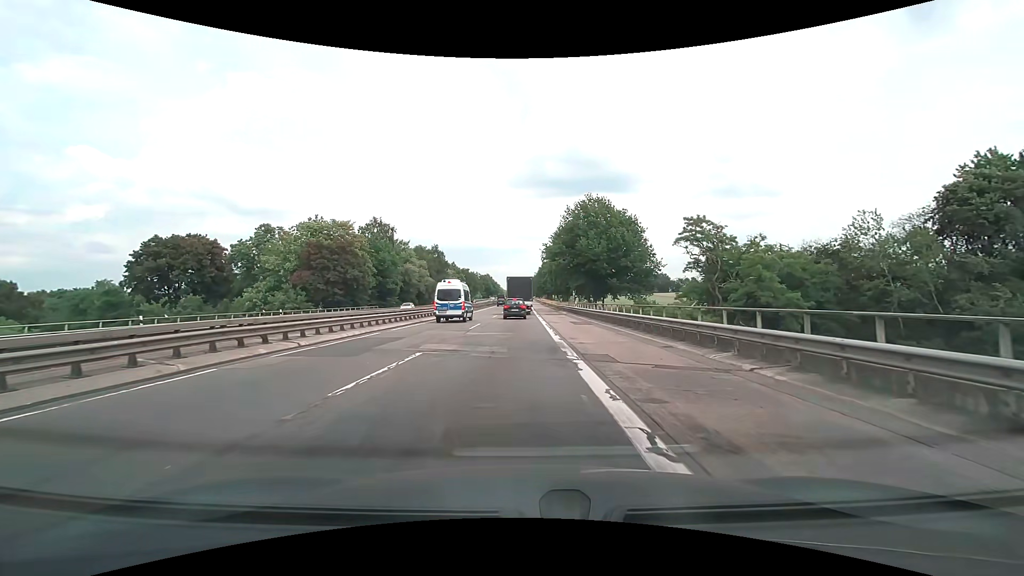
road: motorway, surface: asphalt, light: Day
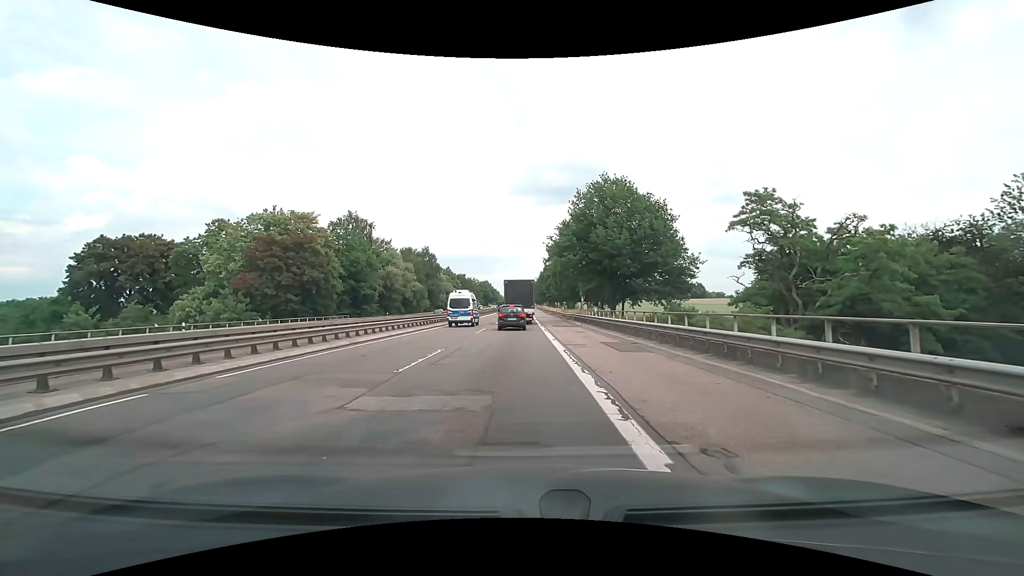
(0.0, +13.7) m; 0°
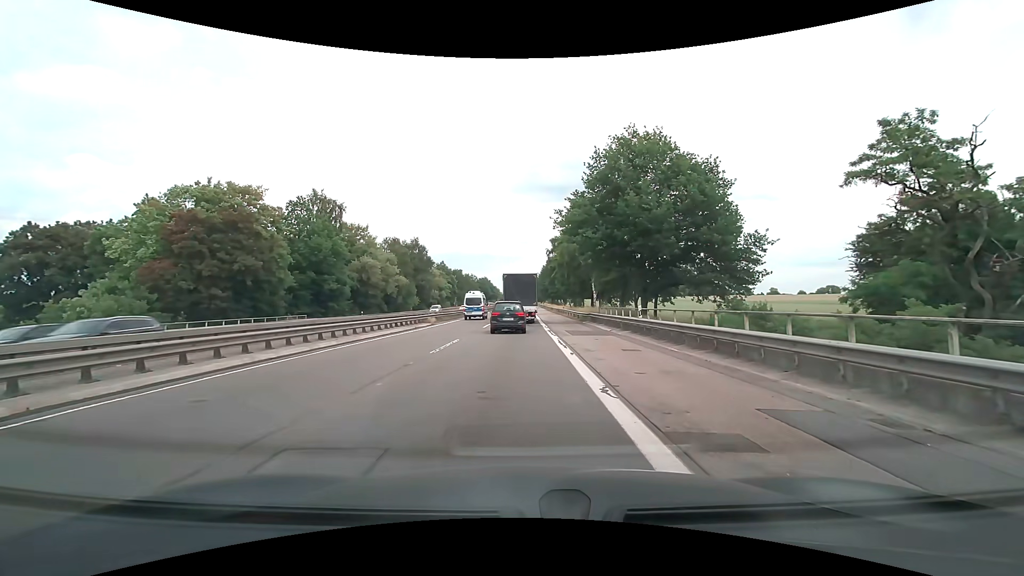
(0.0, +13.7) m; 0°
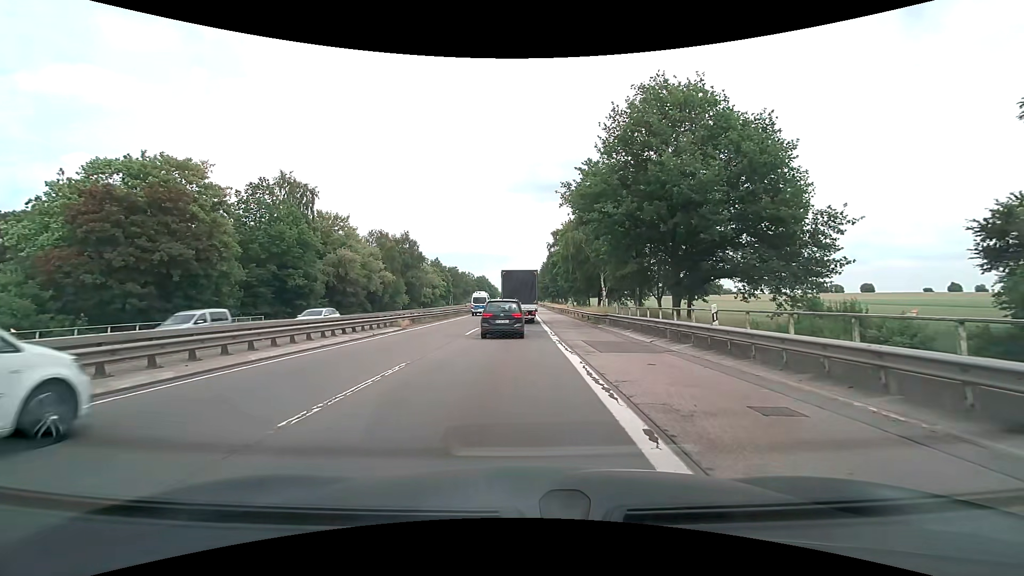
(0.0, +9.0) m; 0°
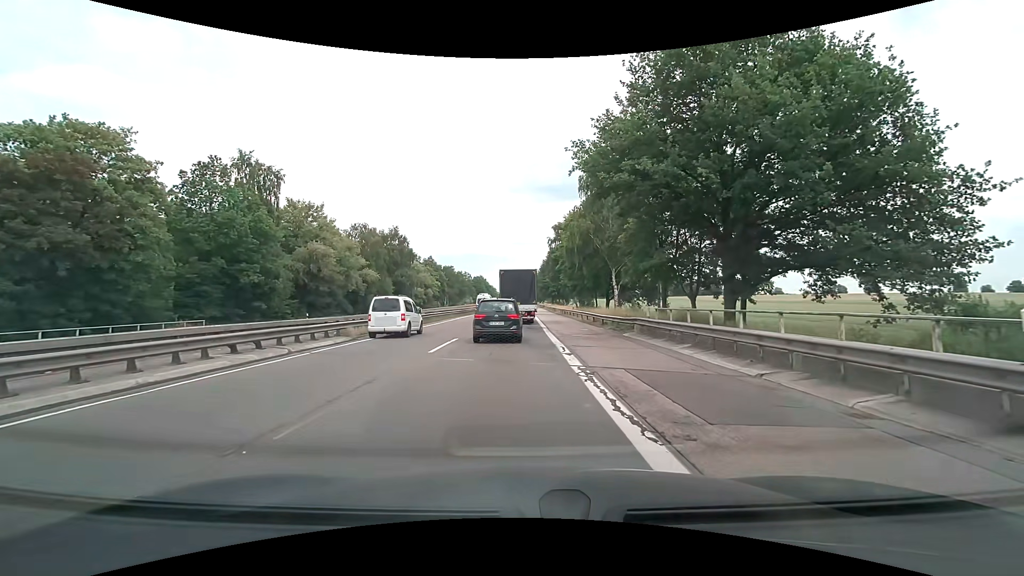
(0.0, +8.5) m; 0°
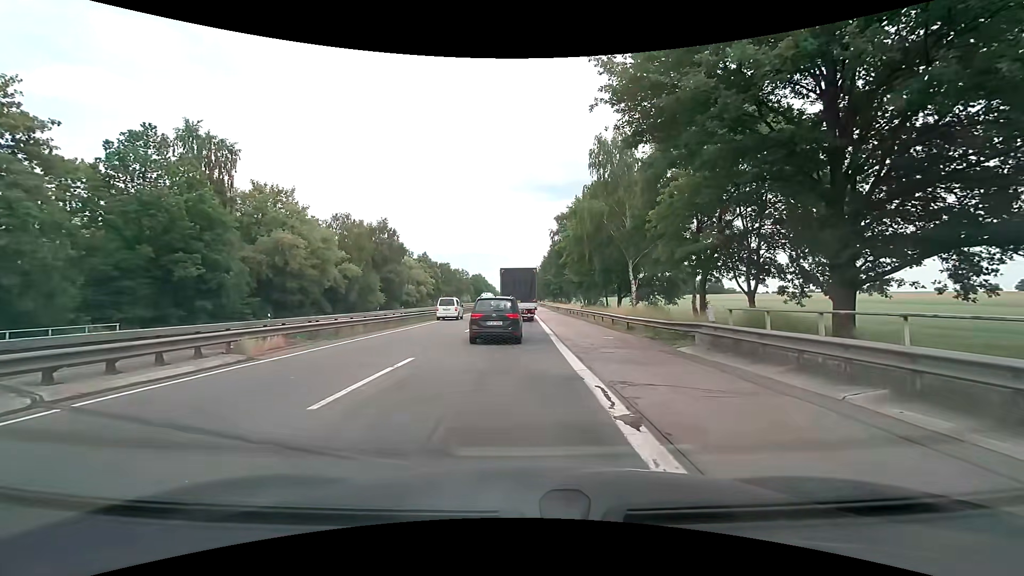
(0.0, +8.2) m; 0°
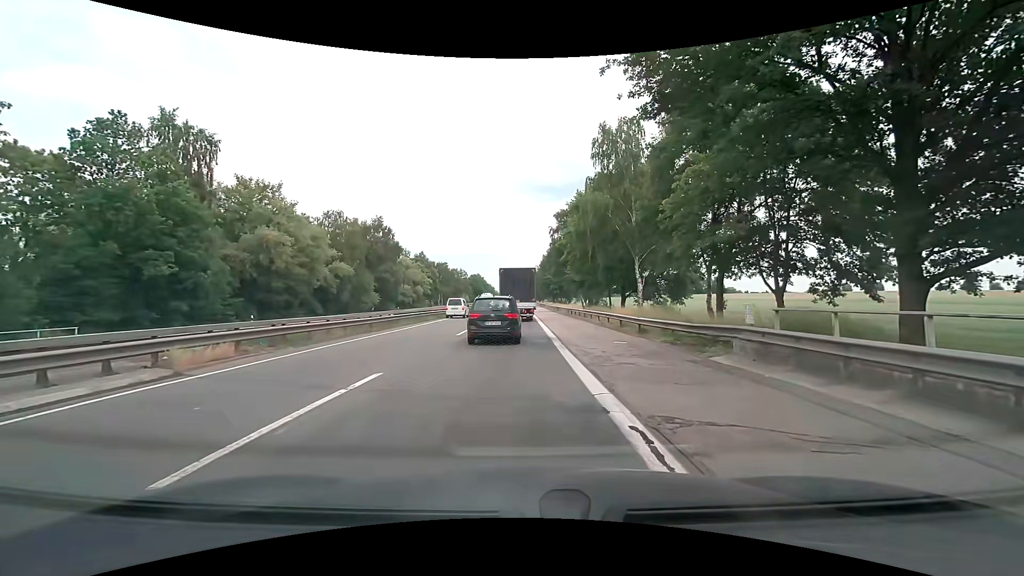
(0.0, +2.7) m; 0°
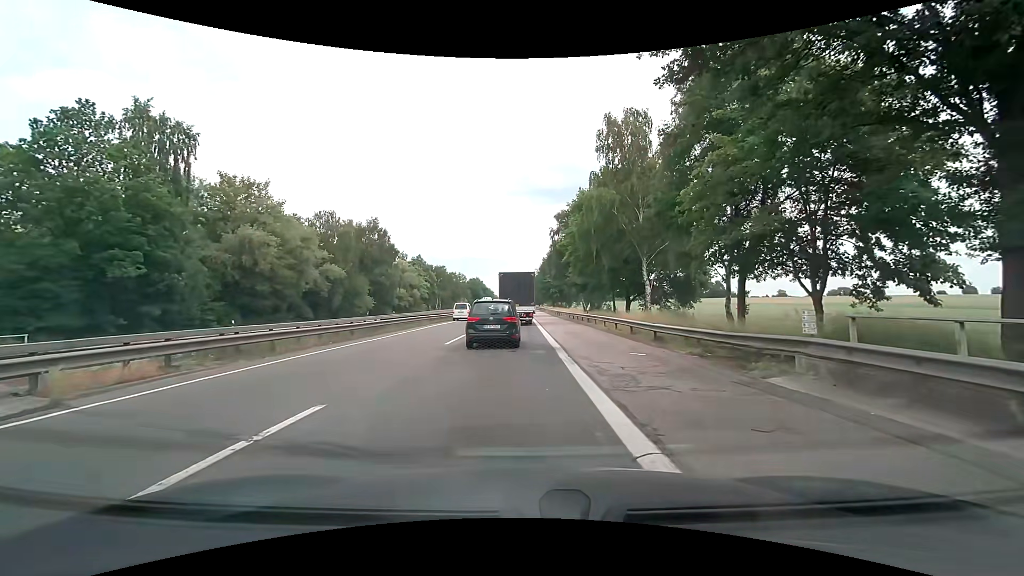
(0.0, +2.8) m; 0°
(0, +10) (0, +20) (0, +30) (0, +40) (0, +50) (0, +60) (0, +70) (0, +80) (0, +90) (0, +100) m
